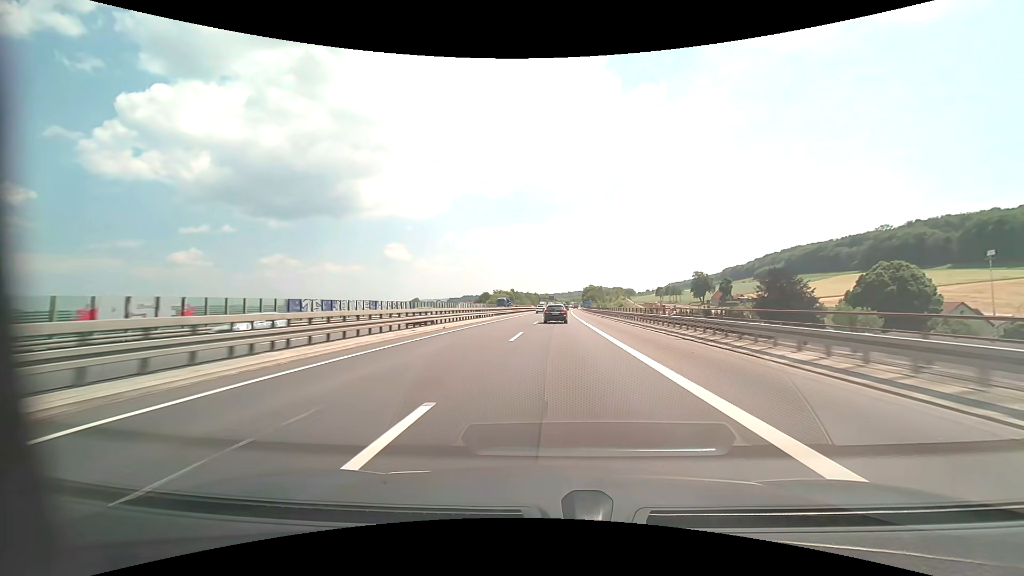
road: motorway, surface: asphalt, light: Day
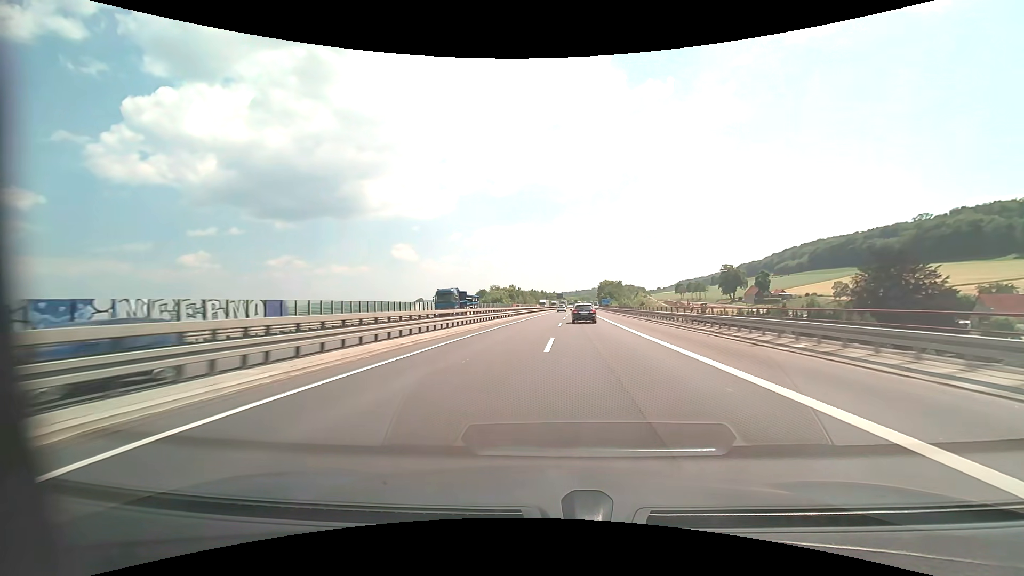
(-0.1, +40.8) m; -1°
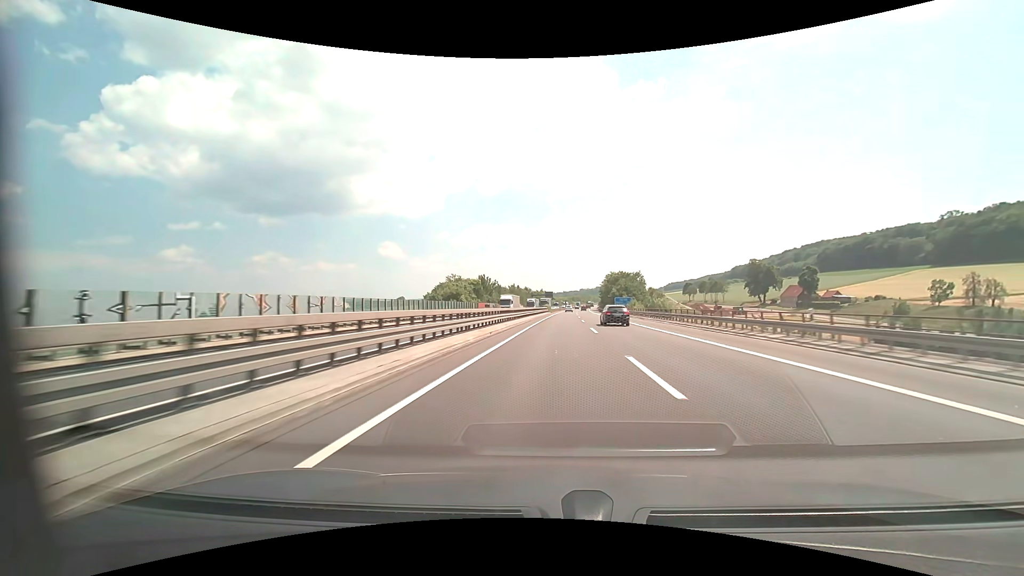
(+0.5, +61.4) m; +1°
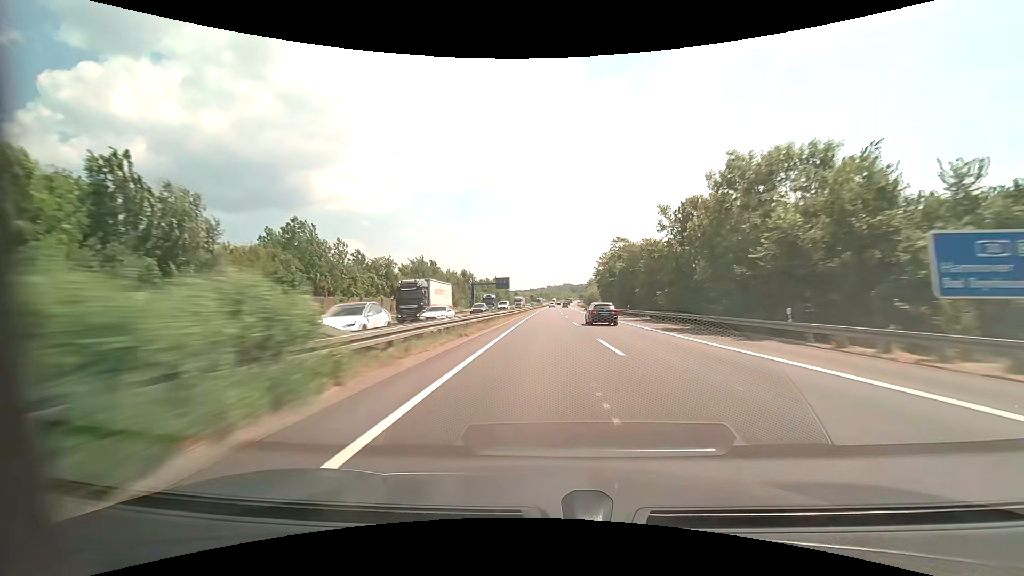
(+4.3, +103.1) m; +4°
(0, +10) (0, +20) (0, +30) (0, +40) (0, +50) (0, +60) (0, +70) (+1, +80) (+1, +90) (+1, +100) m
